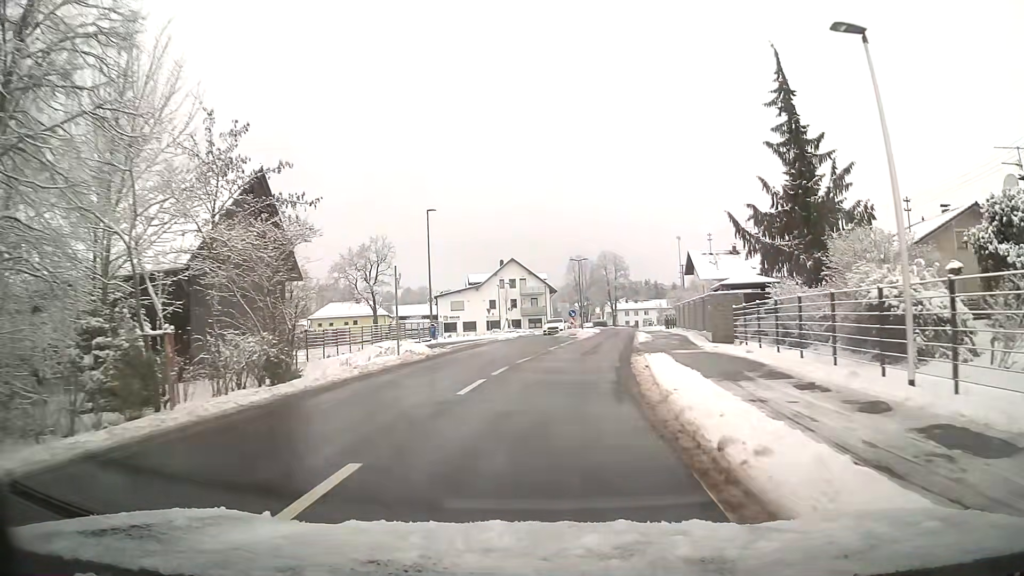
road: tertiary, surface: asphalt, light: Day
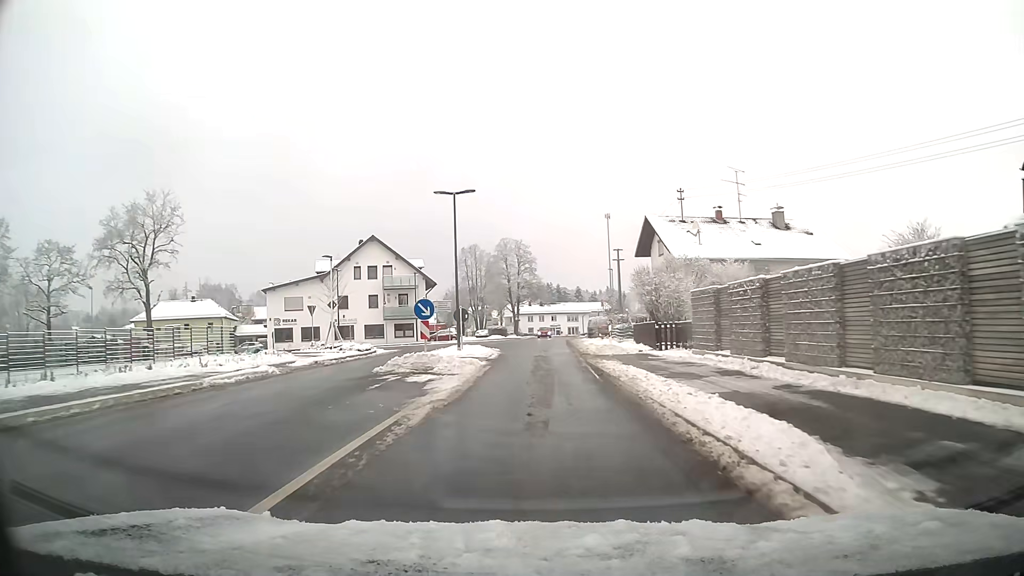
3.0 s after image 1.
(+2.7, +32.5) m; +8°
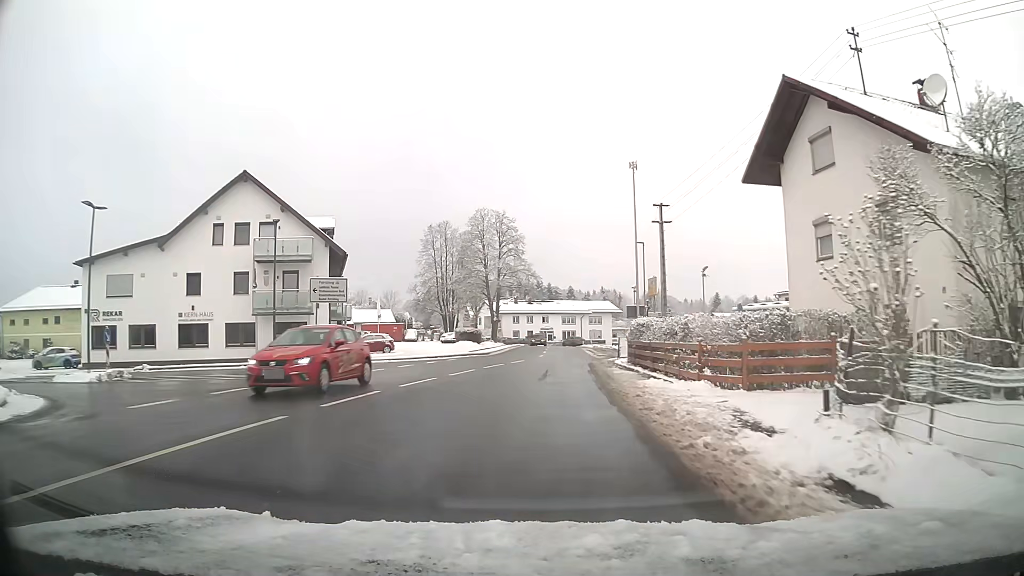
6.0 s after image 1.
(+0.2, +31.4) m; +1°
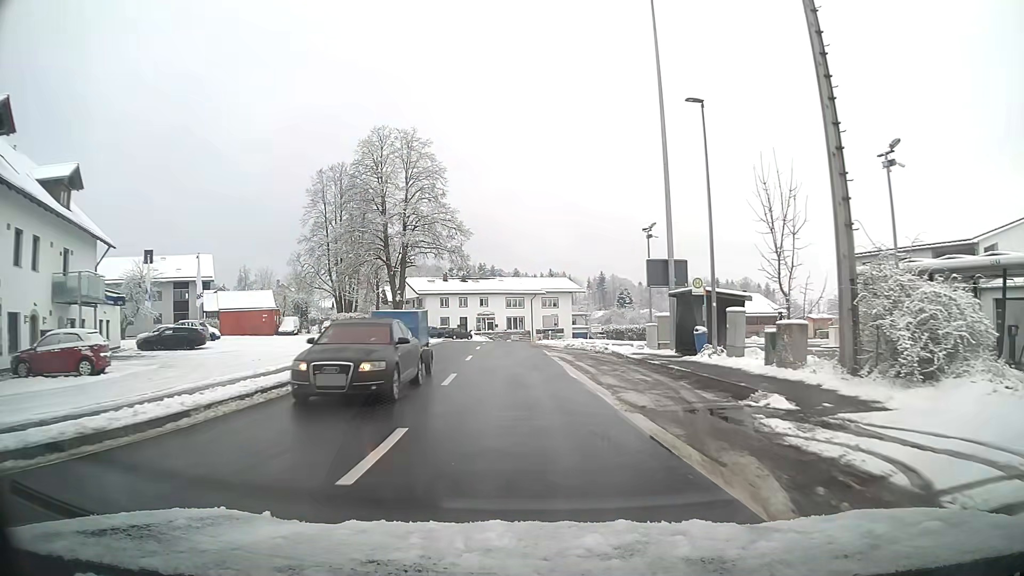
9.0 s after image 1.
(+1.2, +31.8) m; +4°
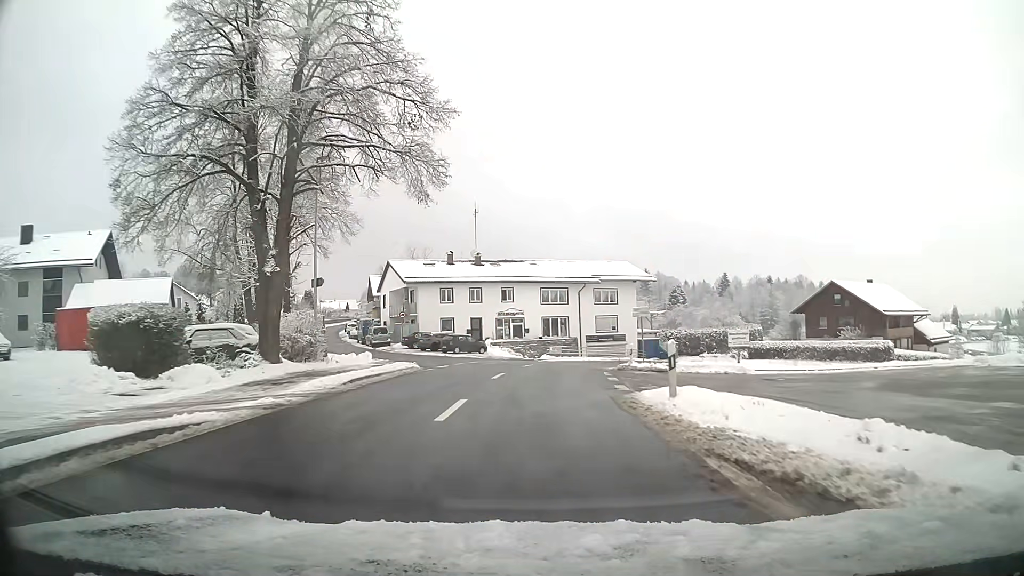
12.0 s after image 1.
(-1.1, +32.3) m; -2°
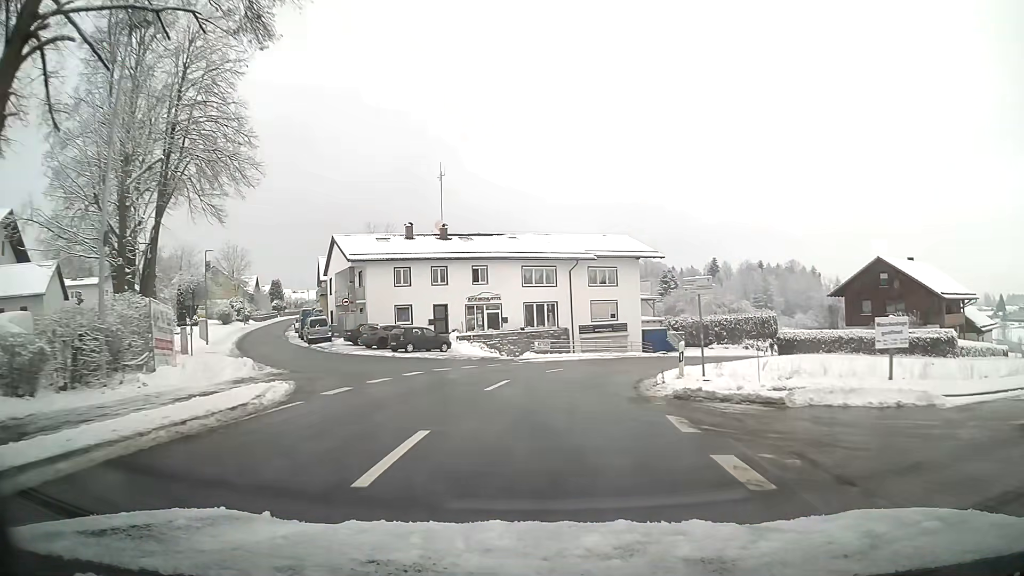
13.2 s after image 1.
(+0.2, +13.2) m; +2°
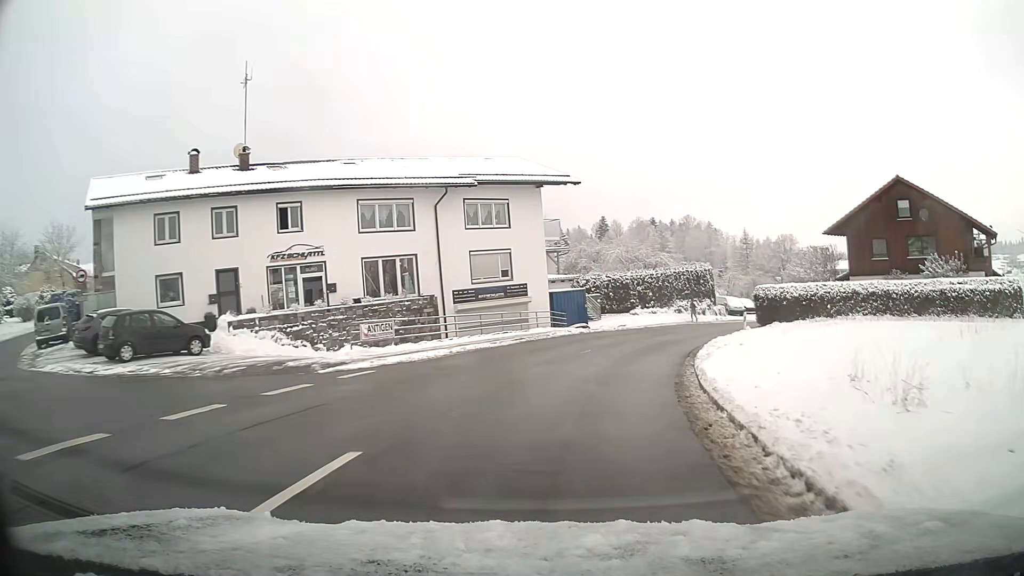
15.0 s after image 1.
(+1.7, +19.3) m; +11°
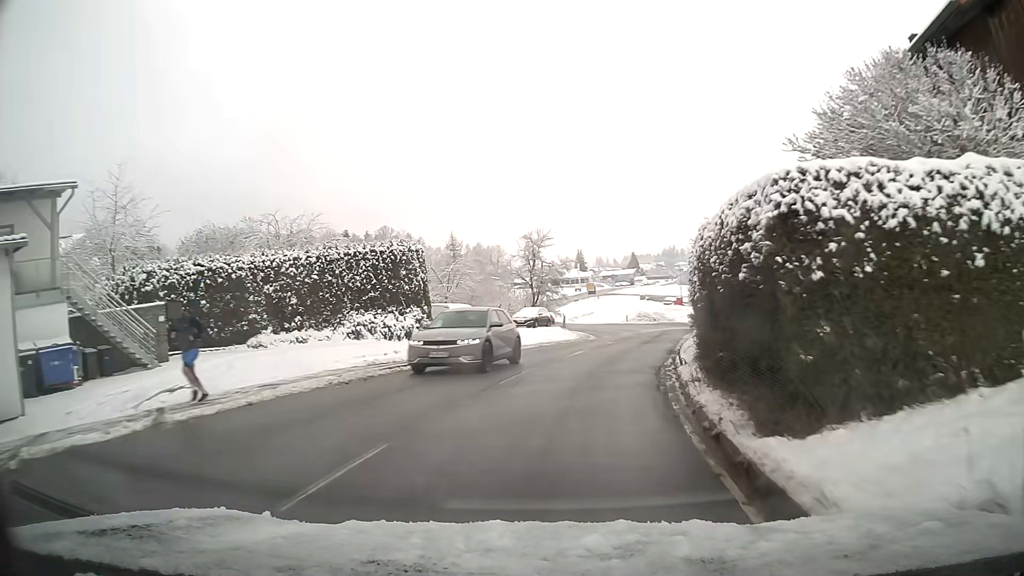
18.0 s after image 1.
(+7.0, +32.6) m; +25°
